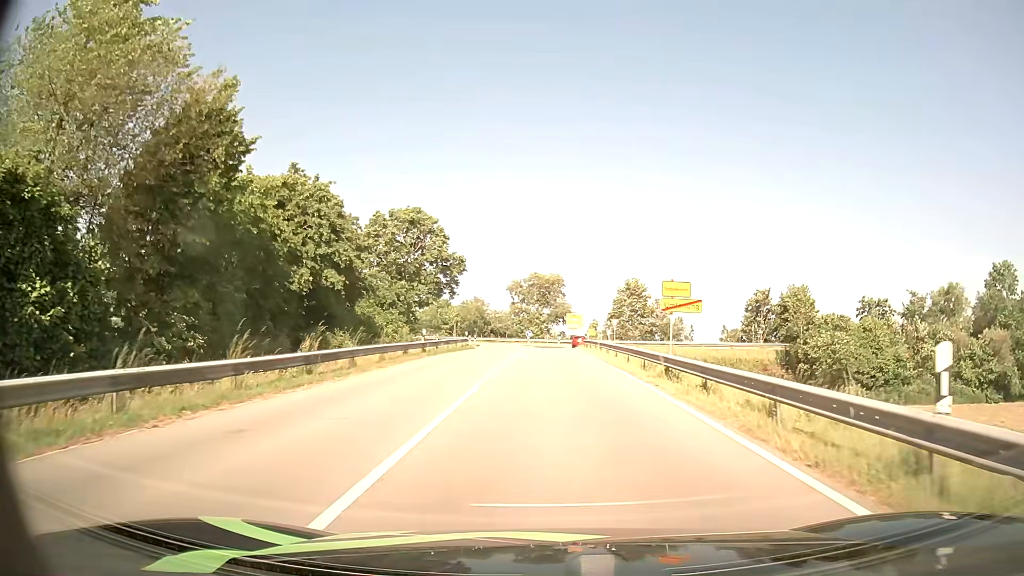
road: primary_link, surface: asphalt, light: Day
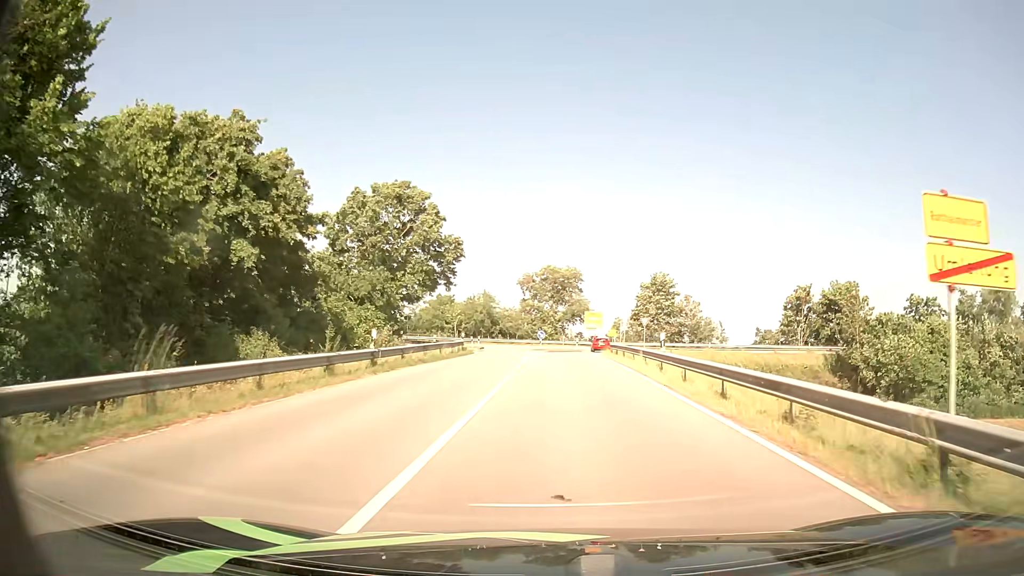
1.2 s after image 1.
(-0.1, +11.9) m; -1°
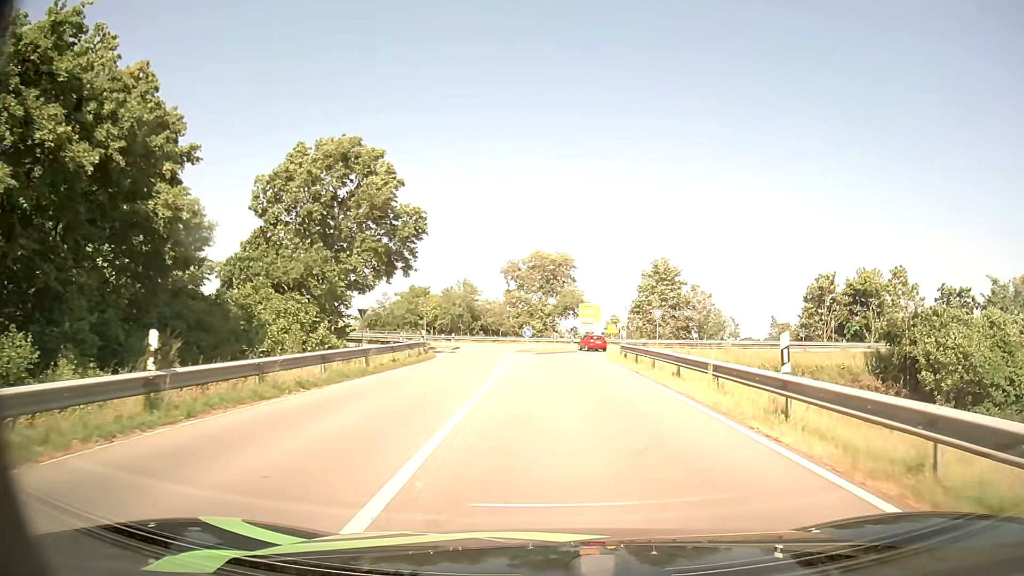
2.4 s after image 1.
(+0.1, +12.0) m; +1°
(0, +10) (0, +20) (0, +30) (+1, +40) (+3, +50) (+4, +60) (-2, +67) (-12, +70) (-21, +71) (-31, +70) m
